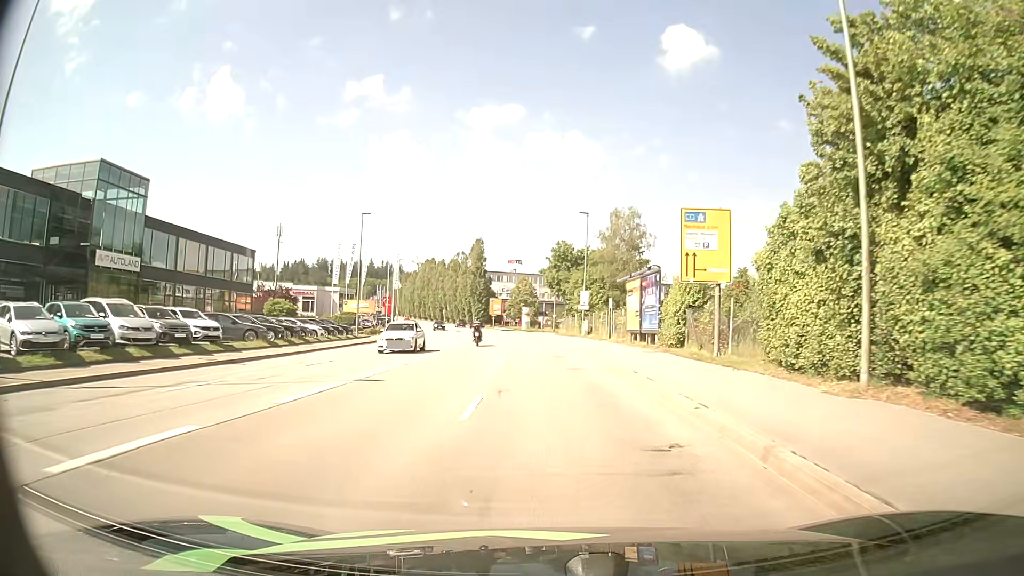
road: tertiary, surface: asphalt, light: Day
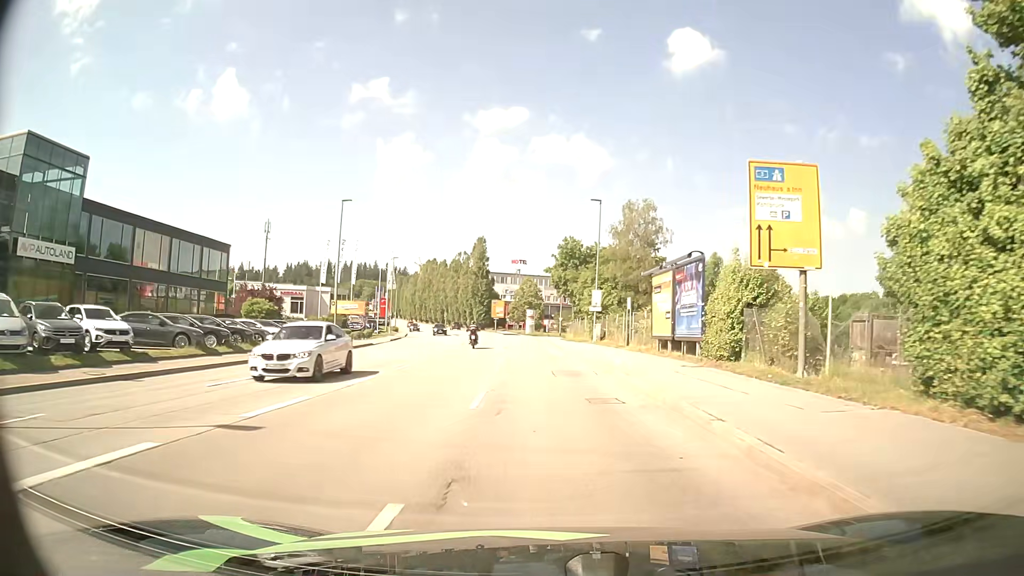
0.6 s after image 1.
(-0.1, +7.4) m; -1°
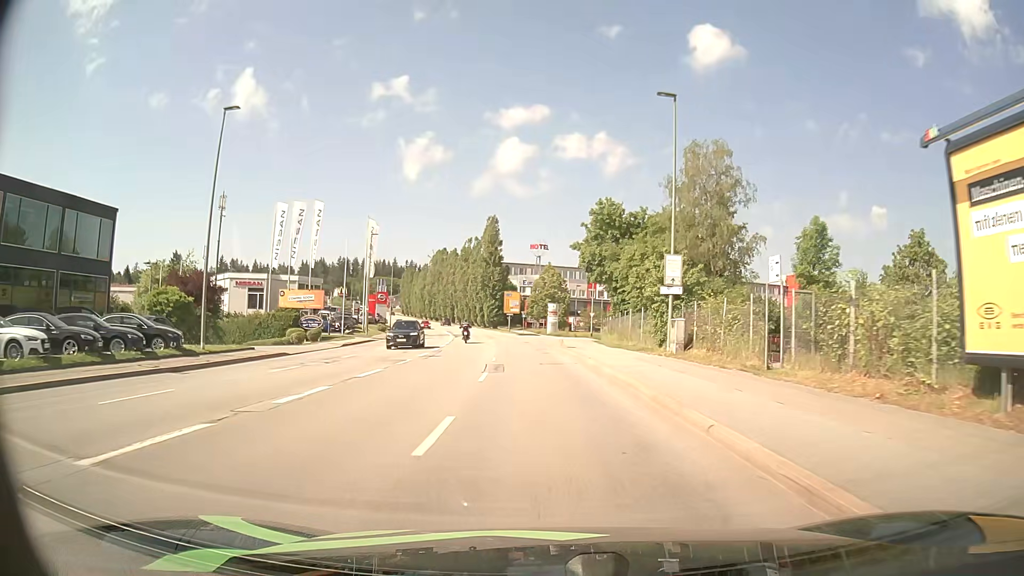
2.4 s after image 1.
(-0.3, +22.3) m; -2°
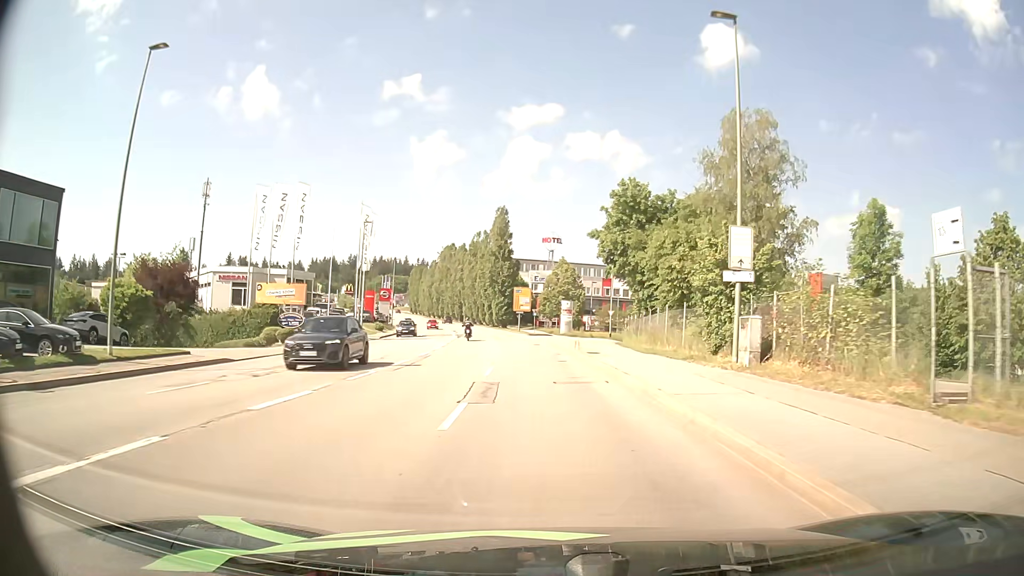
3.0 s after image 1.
(-0.1, +7.5) m; -1°
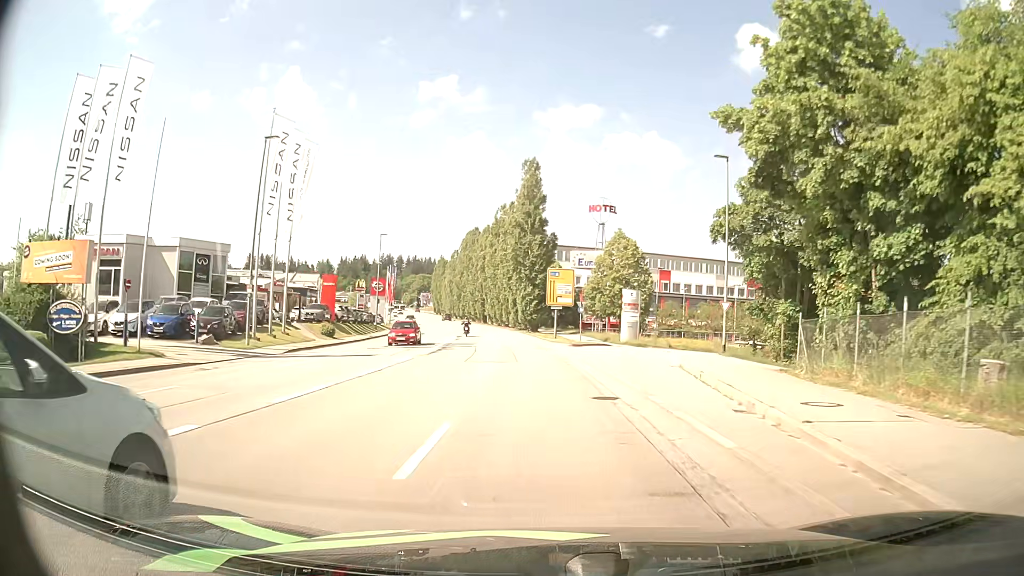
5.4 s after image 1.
(-0.8, +30.0) m; -3°
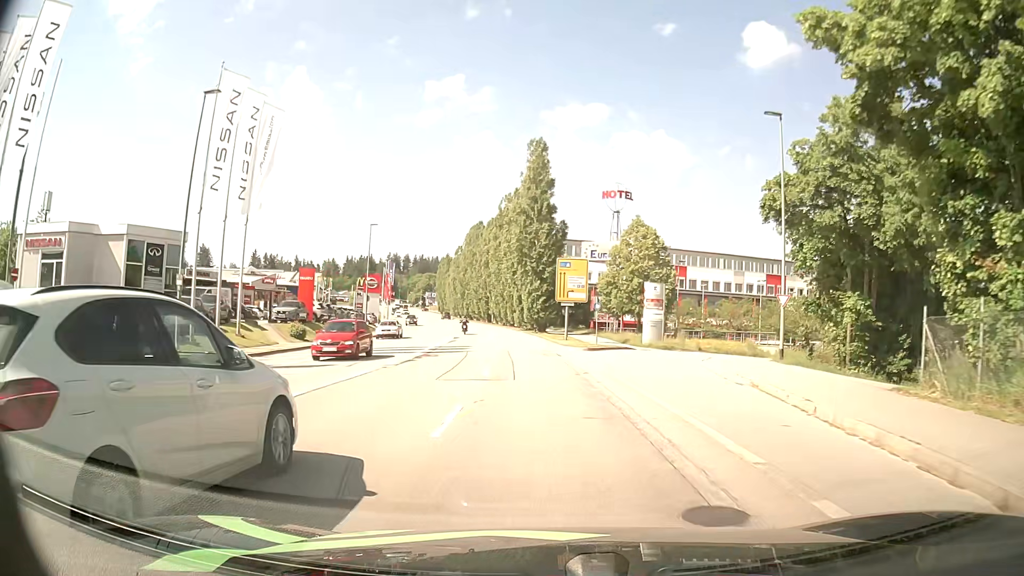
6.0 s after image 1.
(0.0, +7.5) m; -1°
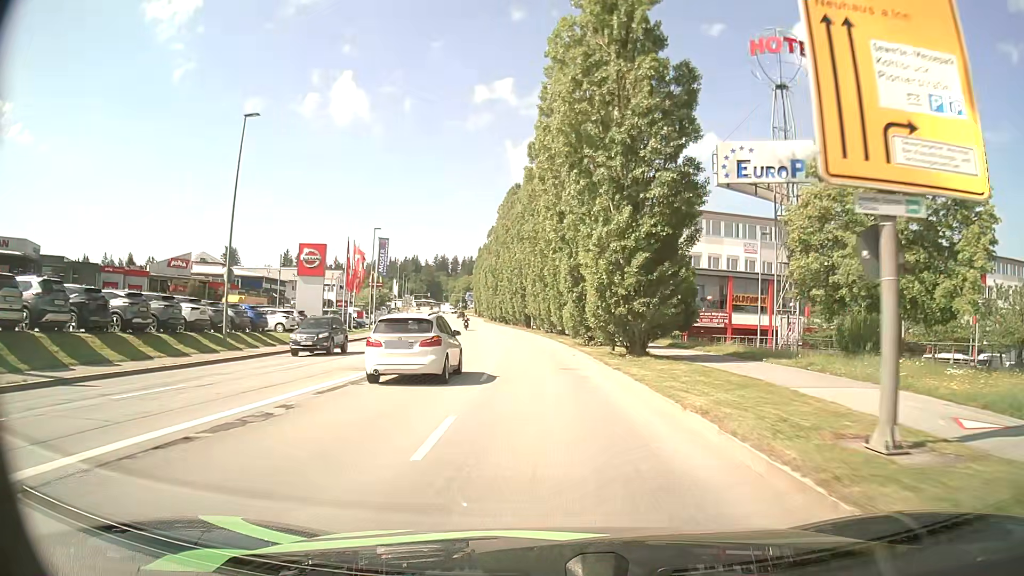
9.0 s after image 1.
(-1.4, +37.6) m; -5°
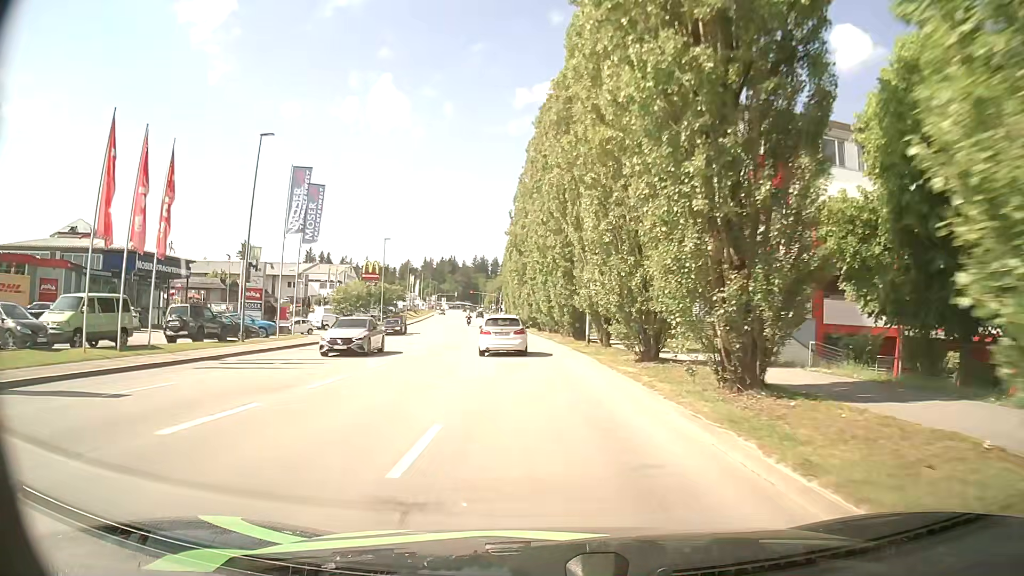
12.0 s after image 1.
(-1.3, +37.2) m; -3°
(0, +10) (-1, +20) (-1, +30) (-2, +40) (-3, +50) (-4, +60) (-5, +70) (-6, +80) (-7, +90) (-7, +100) m
